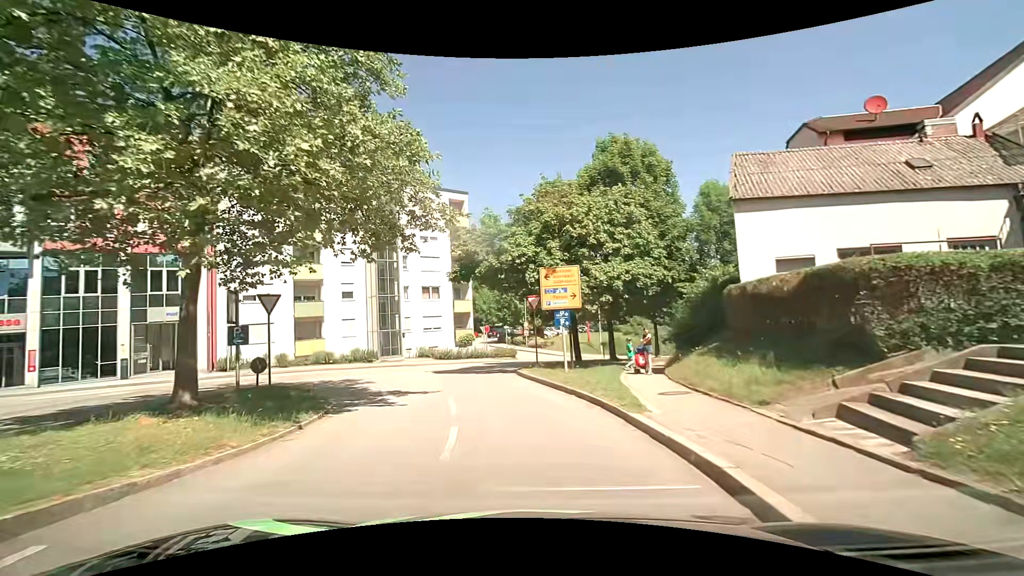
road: tertiary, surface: asphalt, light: Day
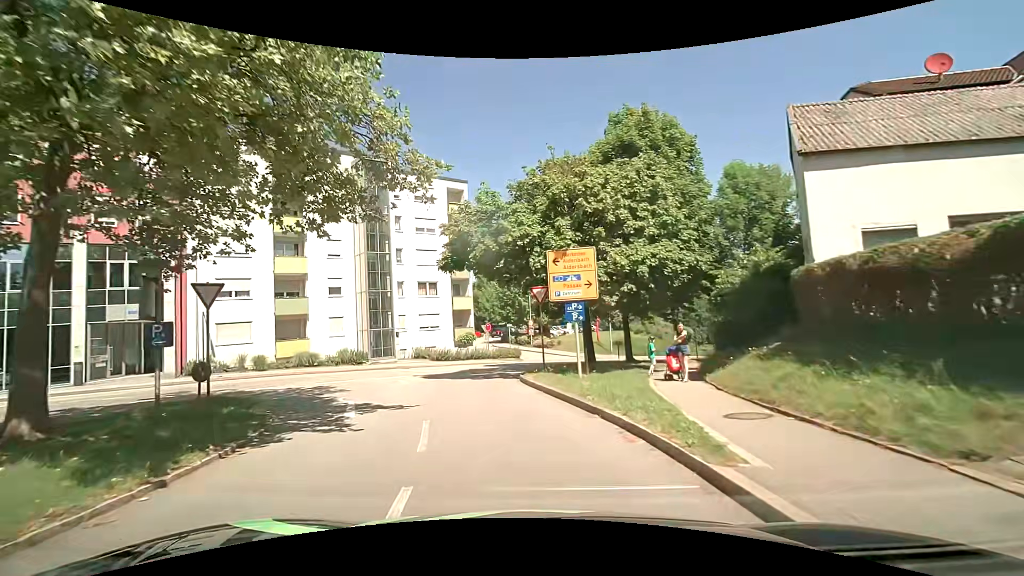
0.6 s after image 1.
(0.0, +3.6) m; -2°
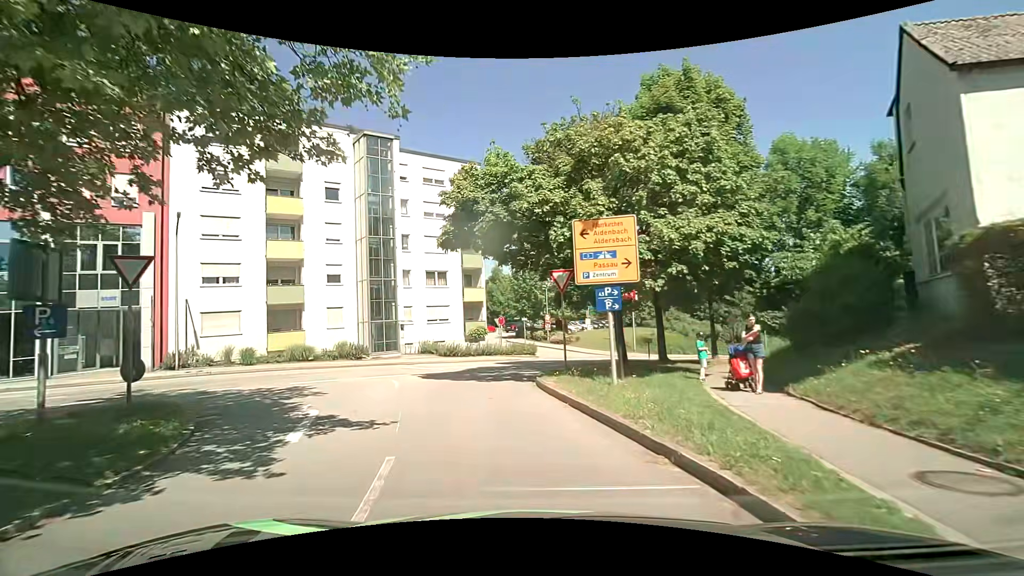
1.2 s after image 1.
(0.0, +3.4) m; -1°
